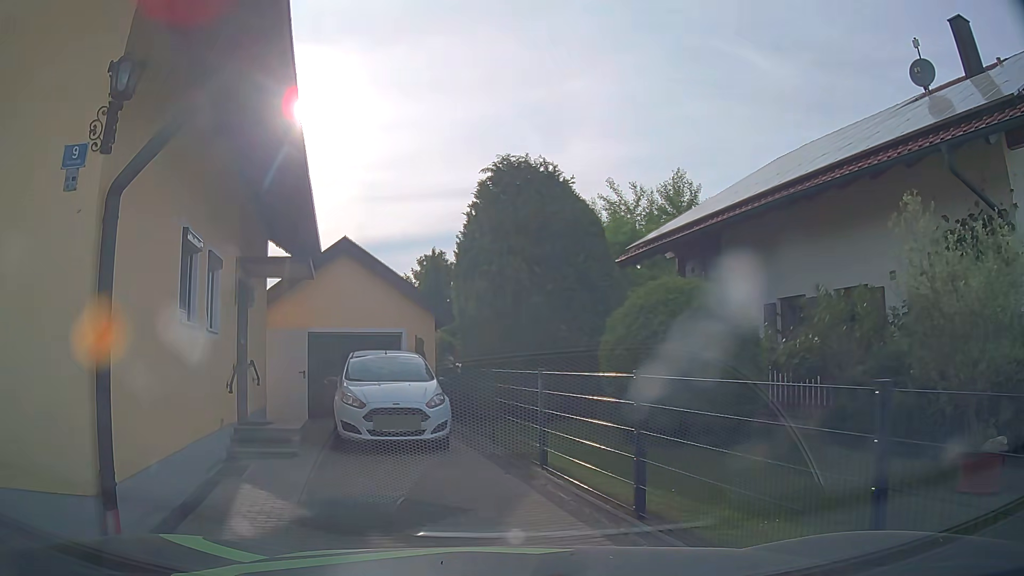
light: Day
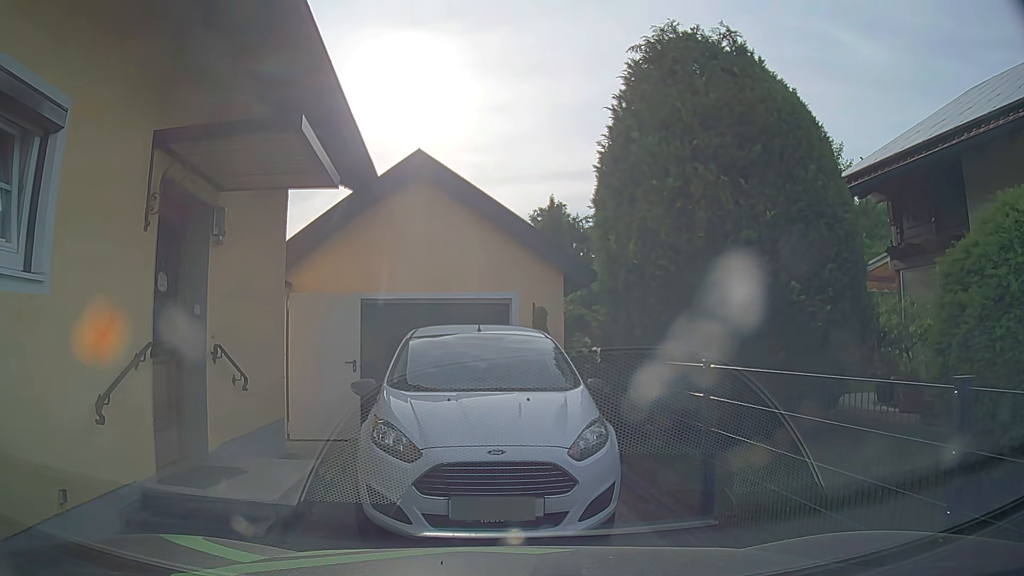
(-0.4, +5.3) m; -9°
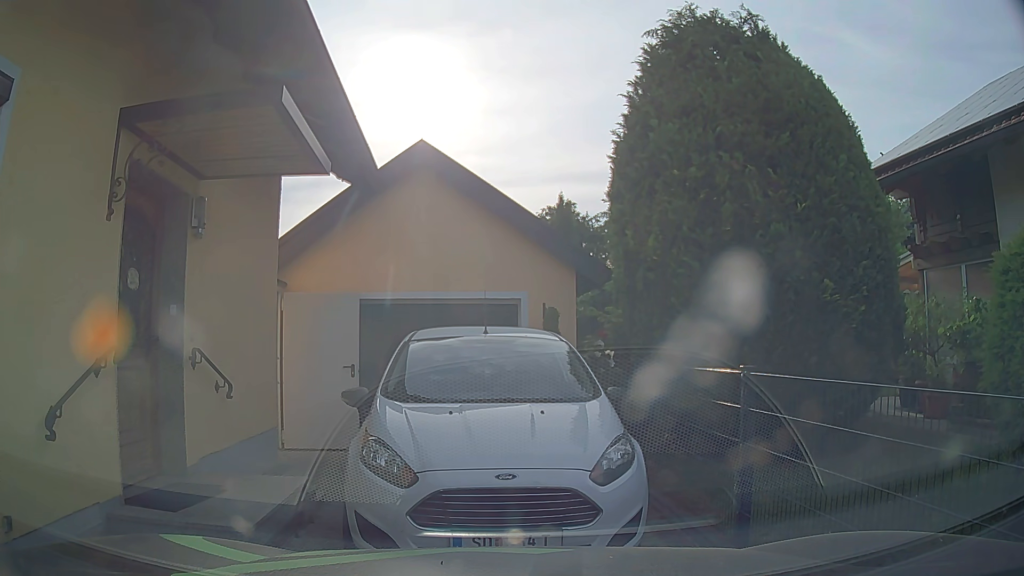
(0.0, +0.6) m; 0°
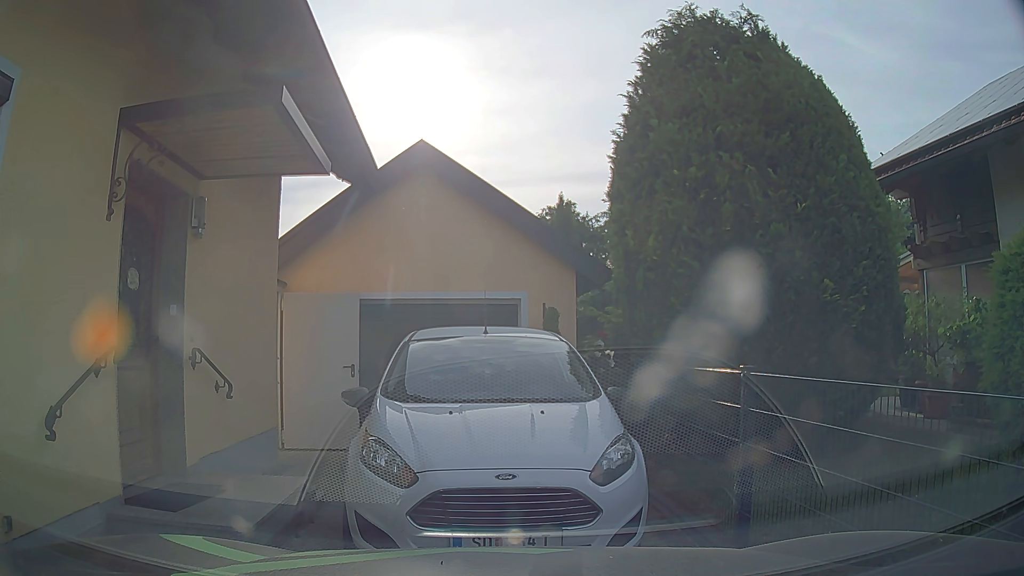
(0.0, 0.0) m; 0°
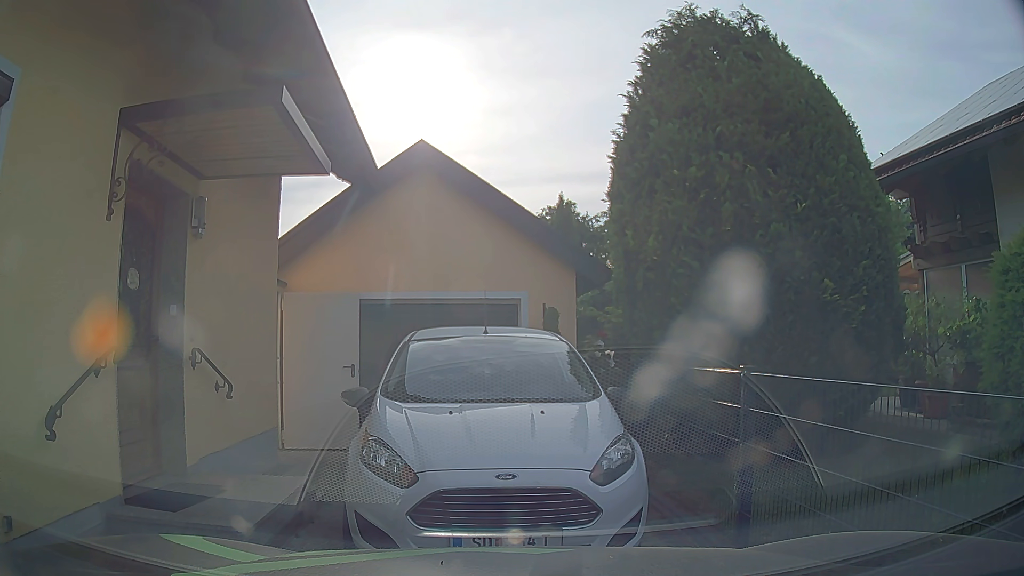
(0.0, 0.0) m; 0°
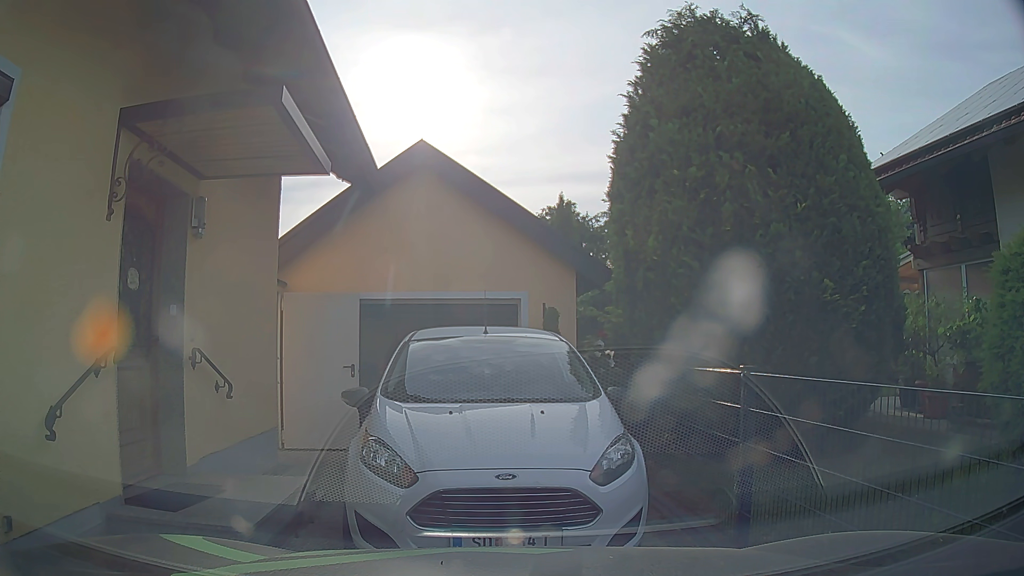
(0.0, 0.0) m; 0°
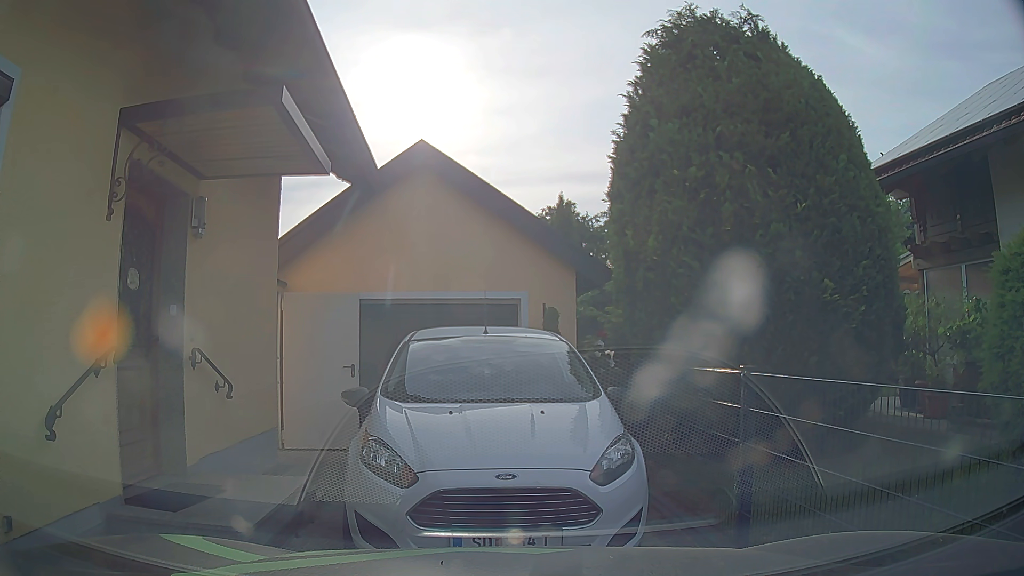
(0.0, 0.0) m; 0°
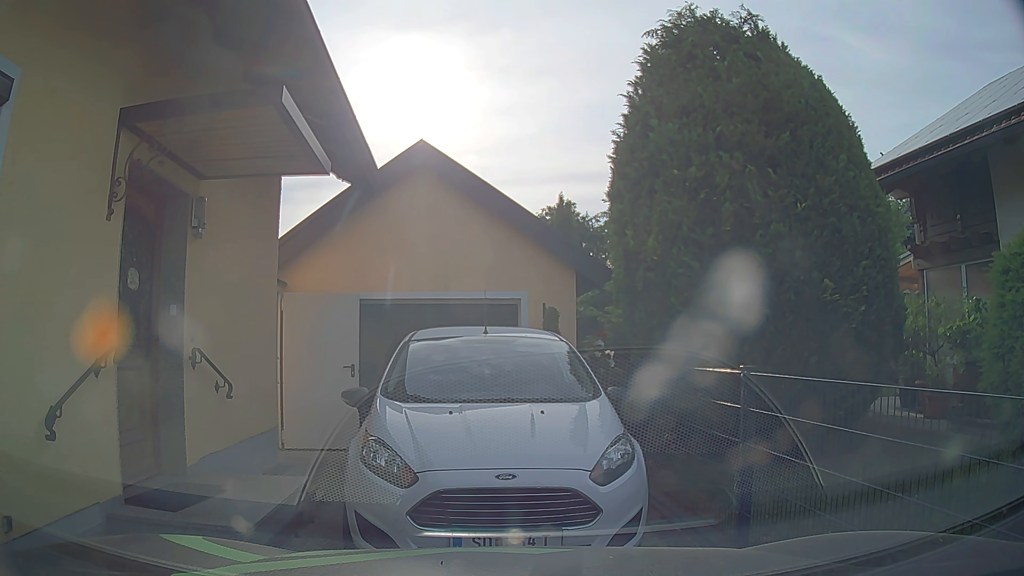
(0.0, 0.0) m; 0°
